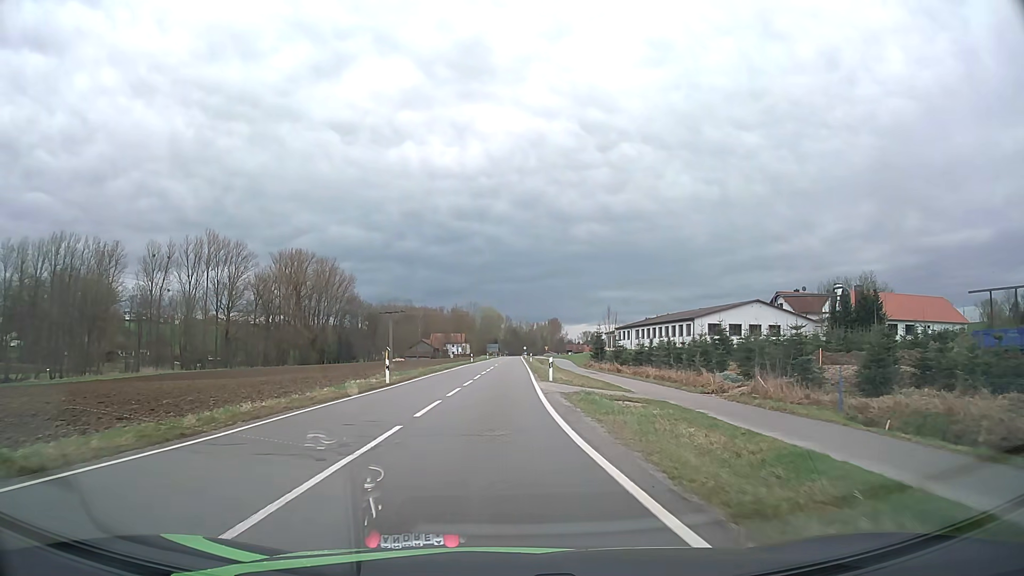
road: tertiary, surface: asphalt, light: Day
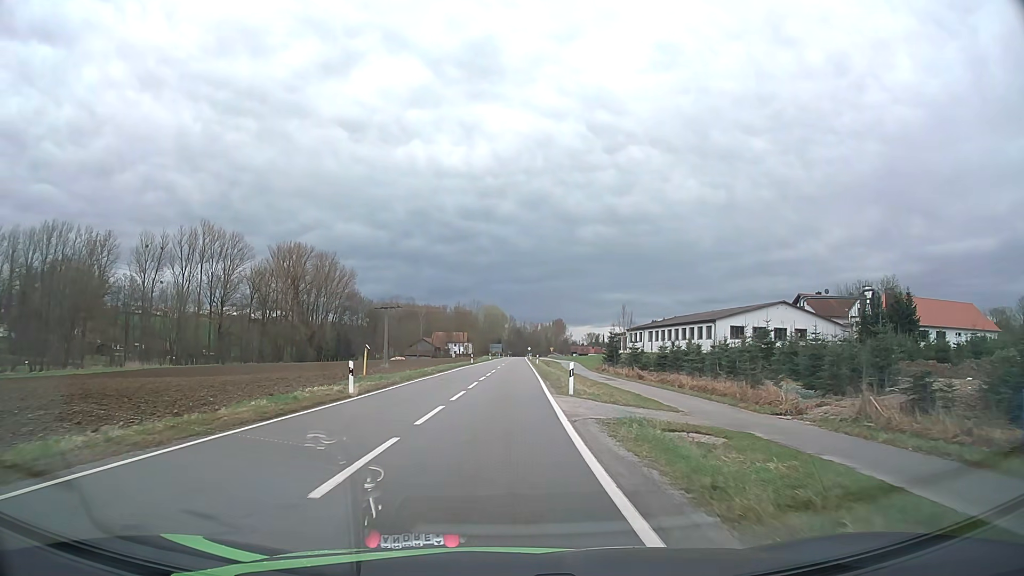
(0.0, +7.6) m; 0°
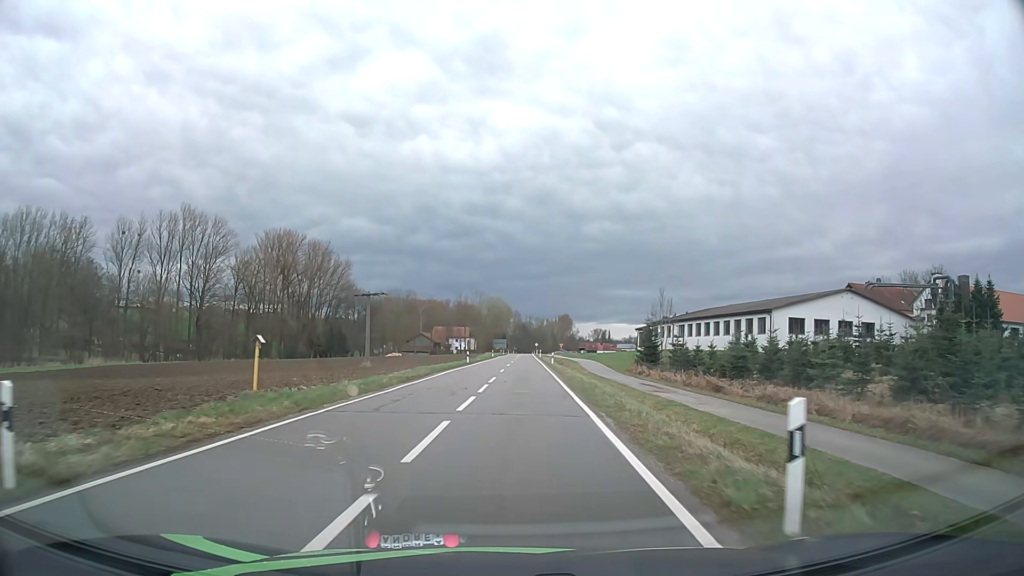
(0.0, +16.4) m; 0°
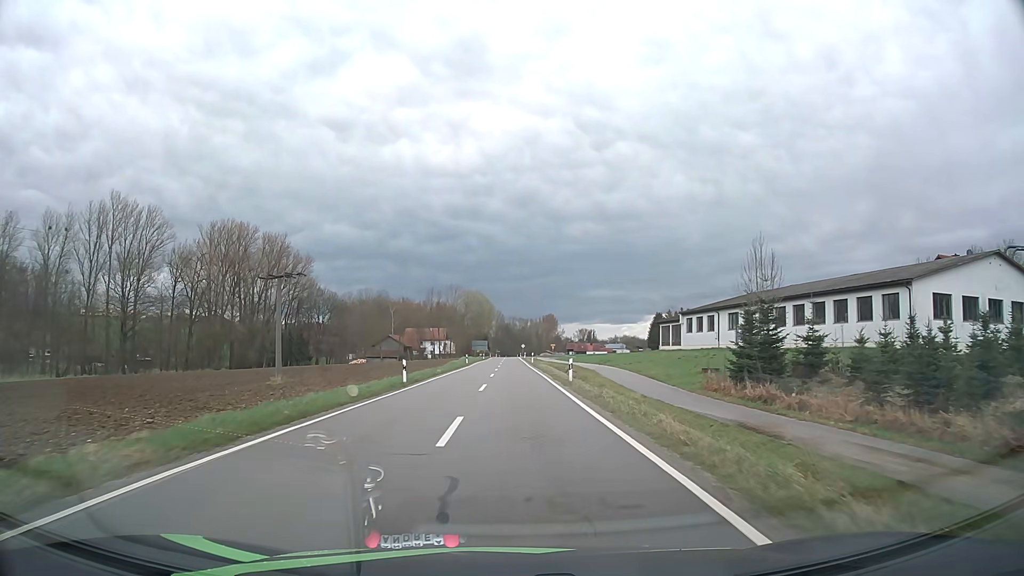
(+0.4, +27.5) m; +1°
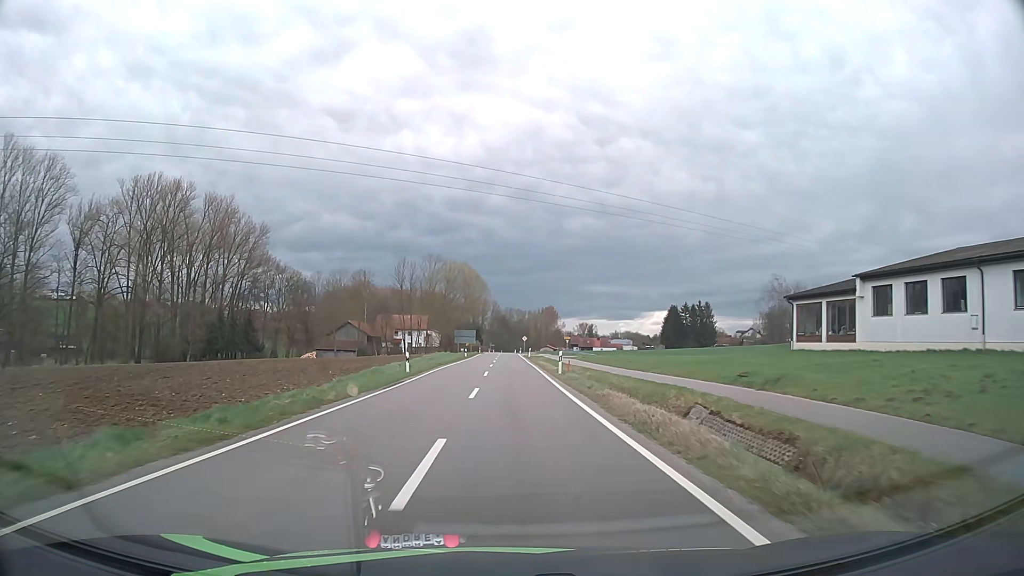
(+0.2, +41.3) m; +1°
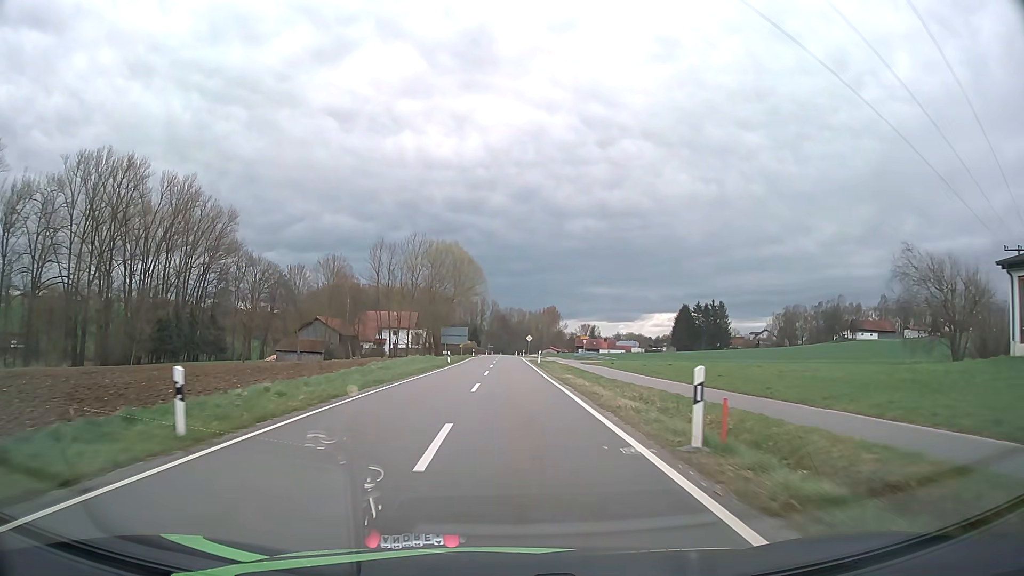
(0.0, +22.3) m; 0°
(0, +10) (0, +20) (0, +30) (0, +40) (0, +50) (0, +60) (0, +70) (0, +80) (0, +90) (0, +100) m
